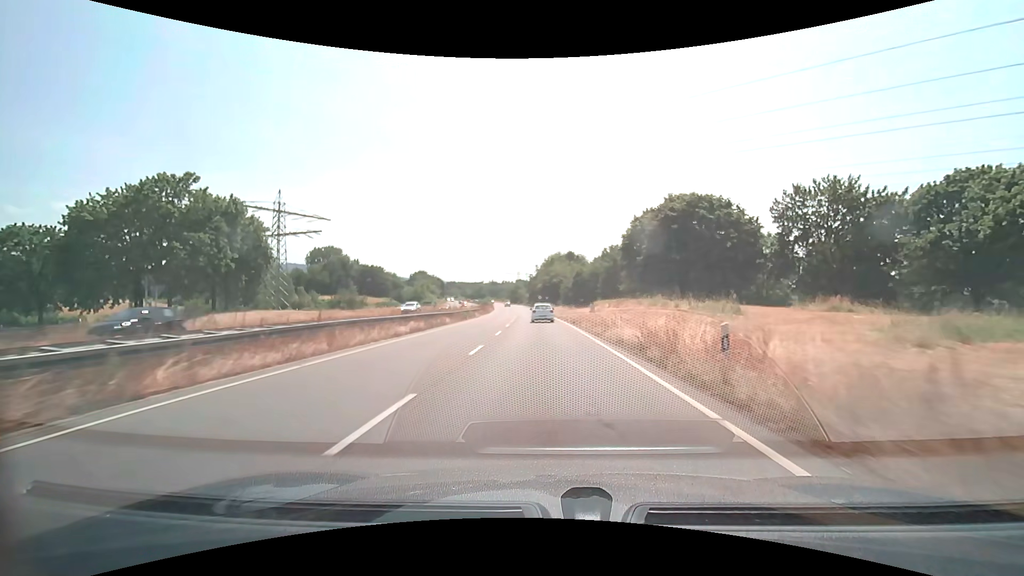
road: trunk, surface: asphalt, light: Day
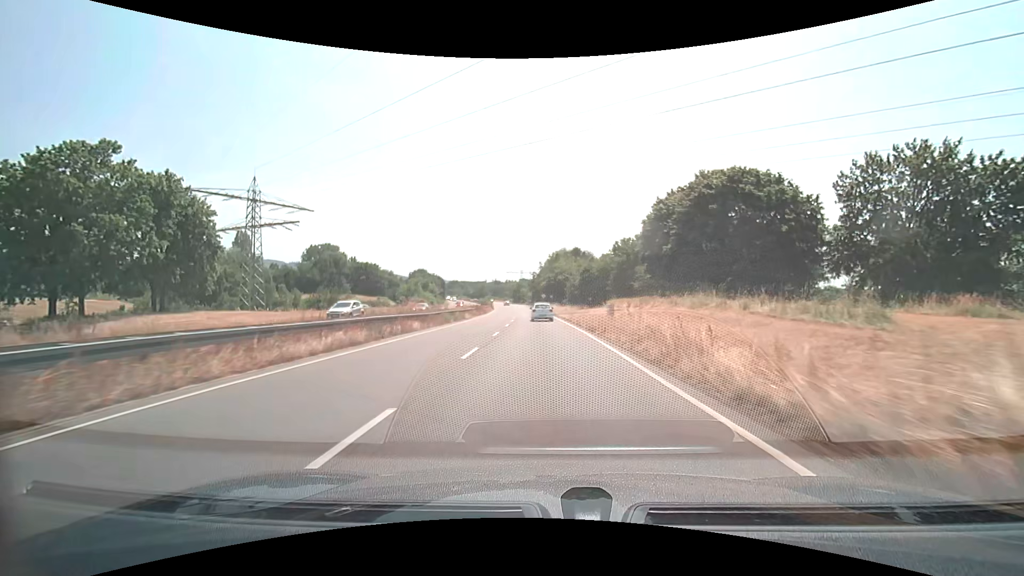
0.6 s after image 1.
(0.0, +10.3) m; 0°
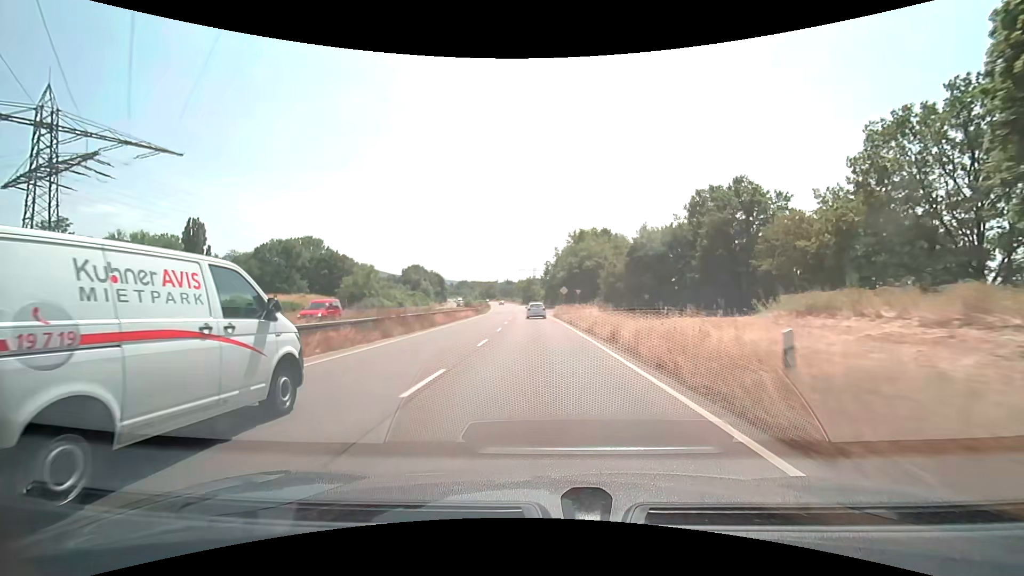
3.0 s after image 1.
(-0.5, +41.1) m; -1°
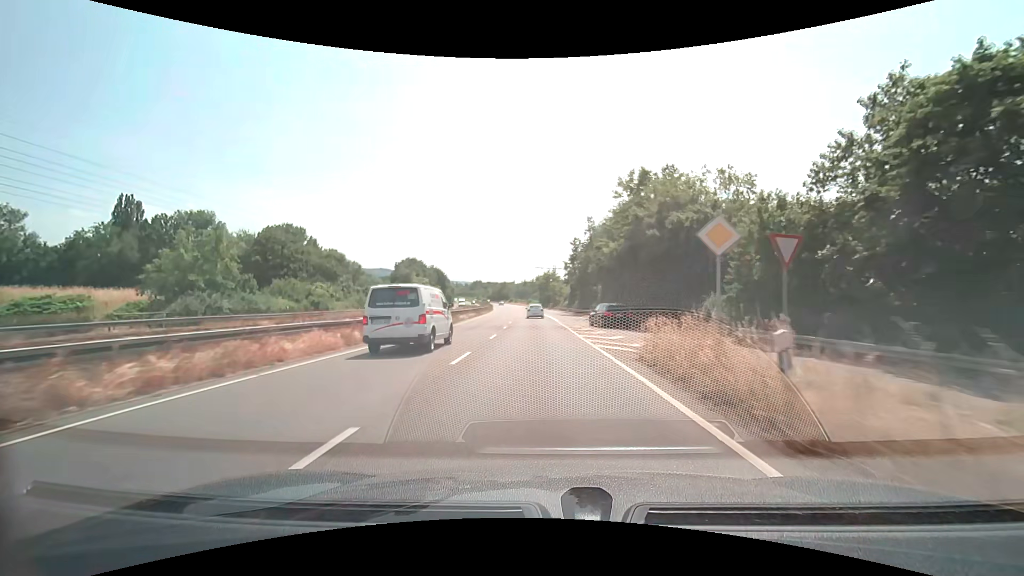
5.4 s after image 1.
(-0.9, +41.1) m; -2°
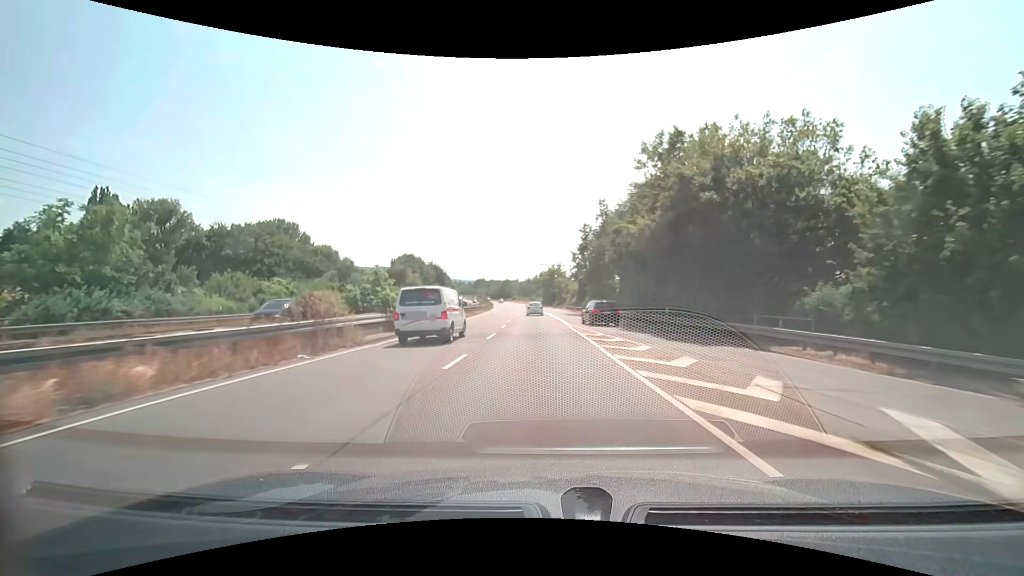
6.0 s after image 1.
(0.0, +10.2) m; 0°
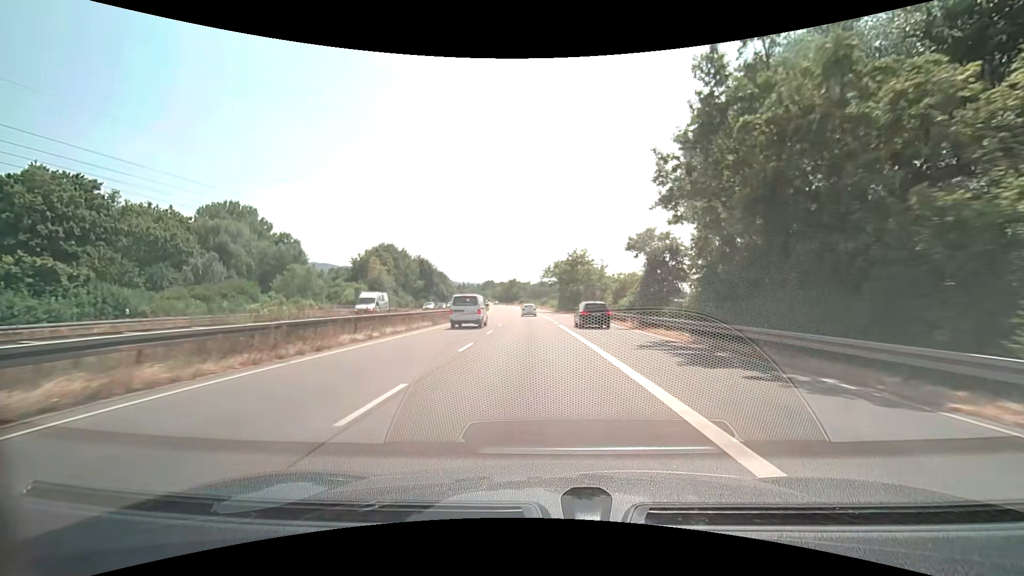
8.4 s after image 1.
(-0.7, +40.9) m; -2°
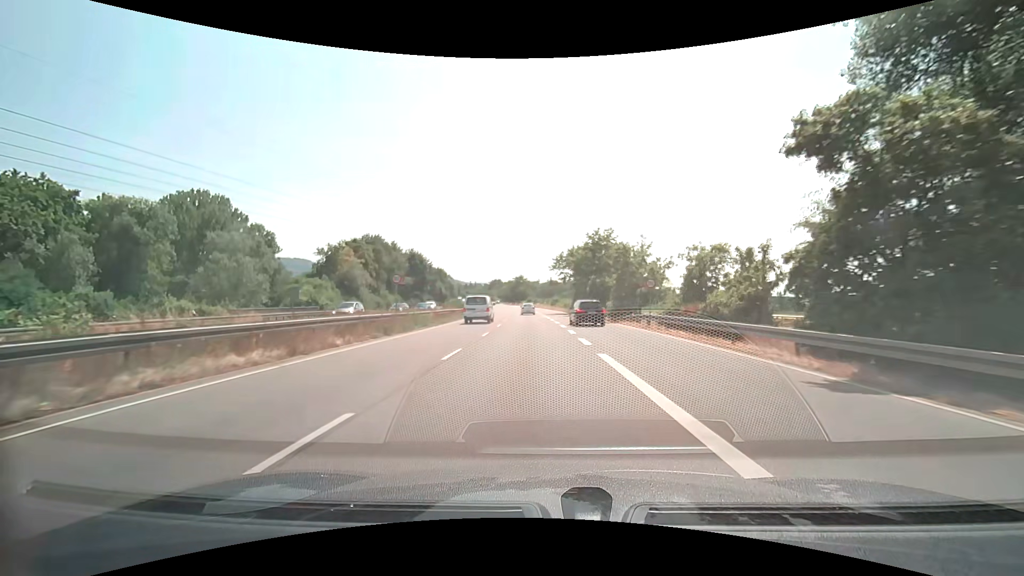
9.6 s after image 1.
(-0.1, +20.4) m; -1°
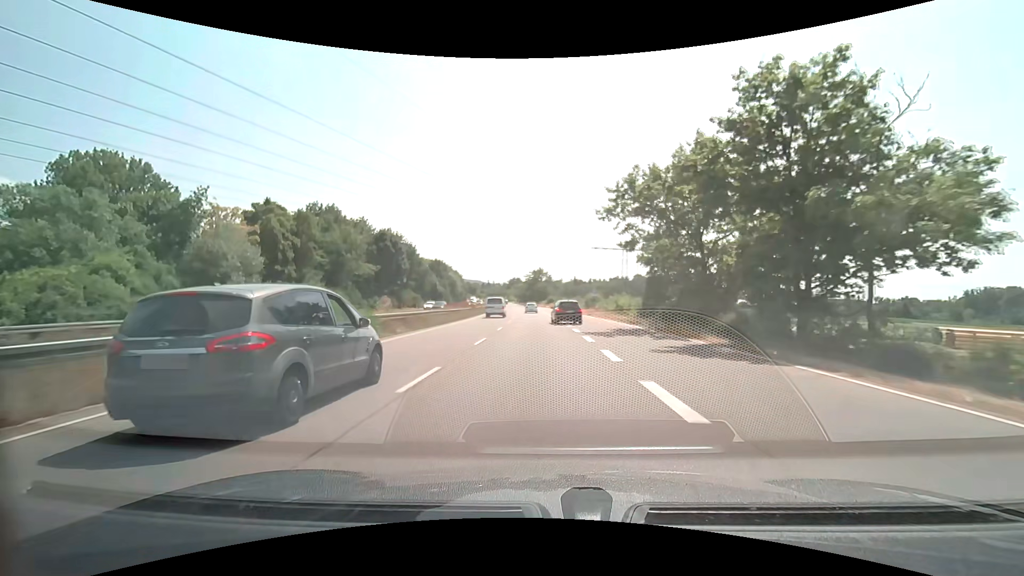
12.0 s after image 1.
(-0.7, +40.8) m; -2°
(0, +10) (0, +20) (0, +30) (0, +40) (-1, +50) (-1, +60) (-1, +70) (-2, +80) (-3, +90) (-3, +100) m
